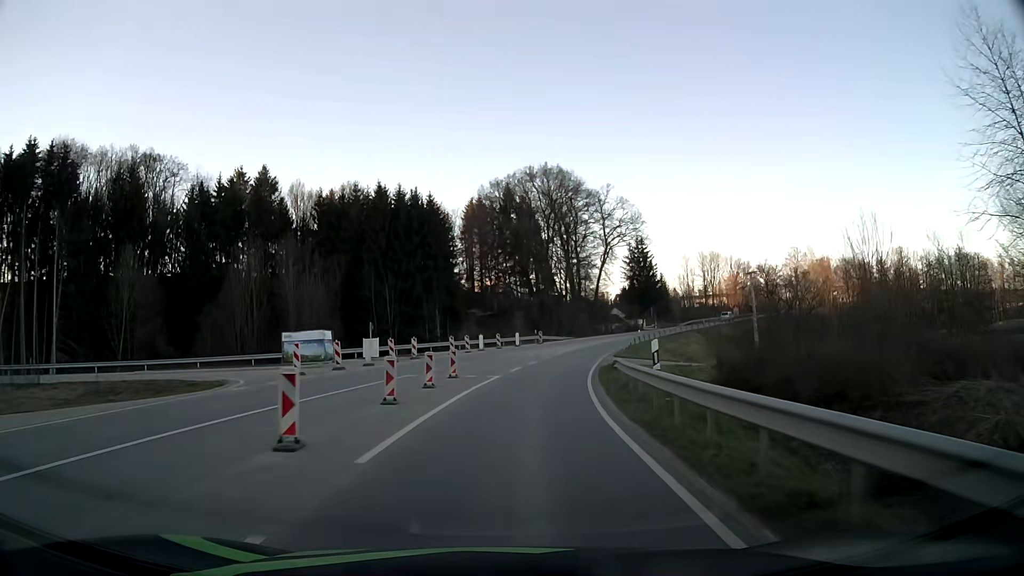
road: secondary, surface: asphalt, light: Day
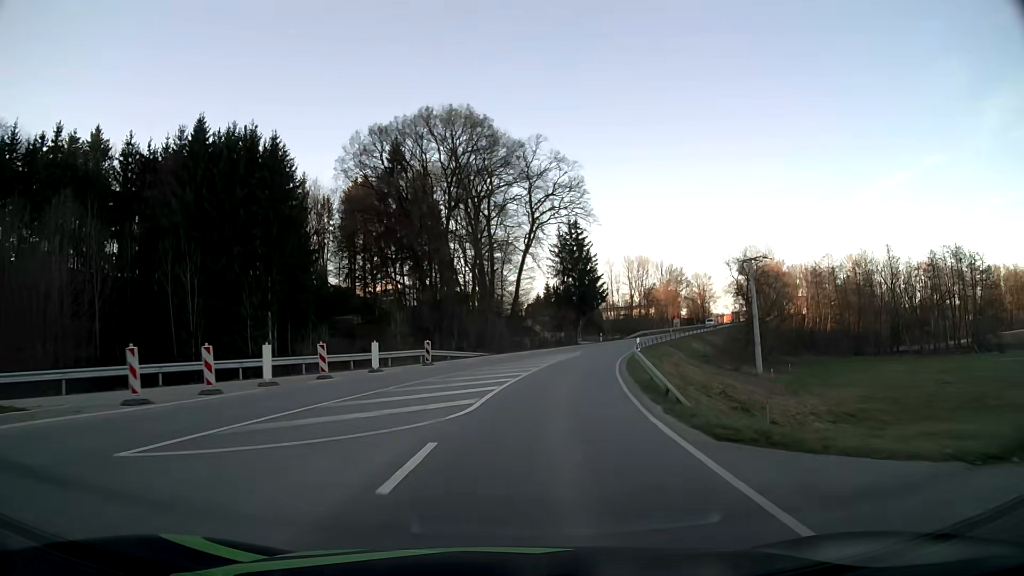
(+2.3, +33.7) m; +8°
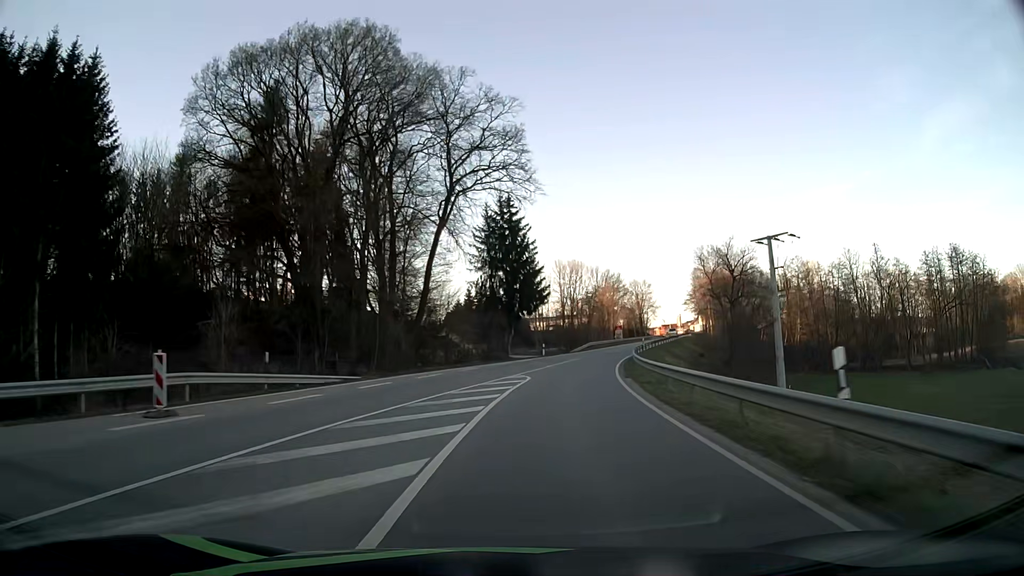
(+1.3, +22.7) m; +6°
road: tertiary
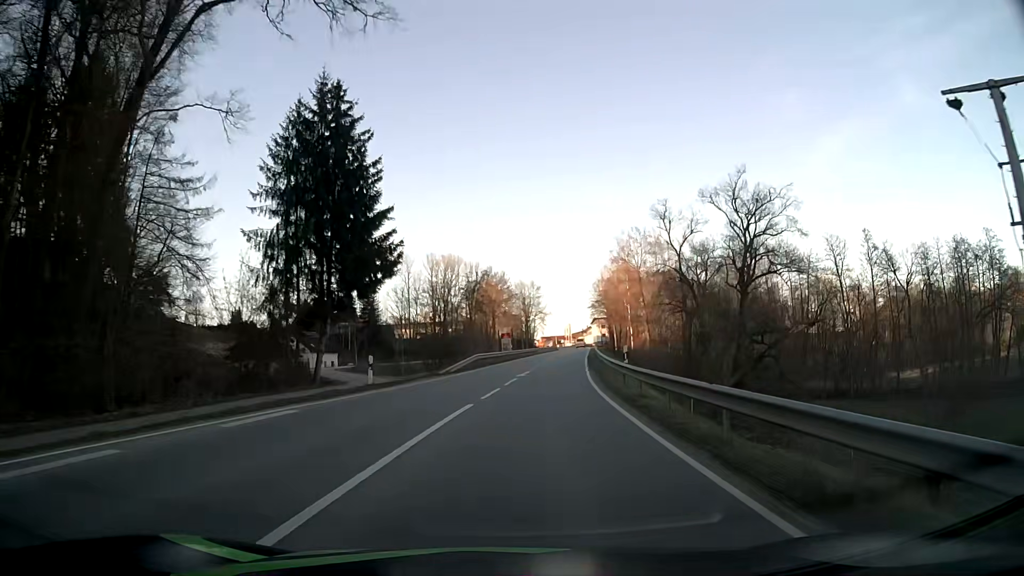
(+3.4, +34.0) m; +11°
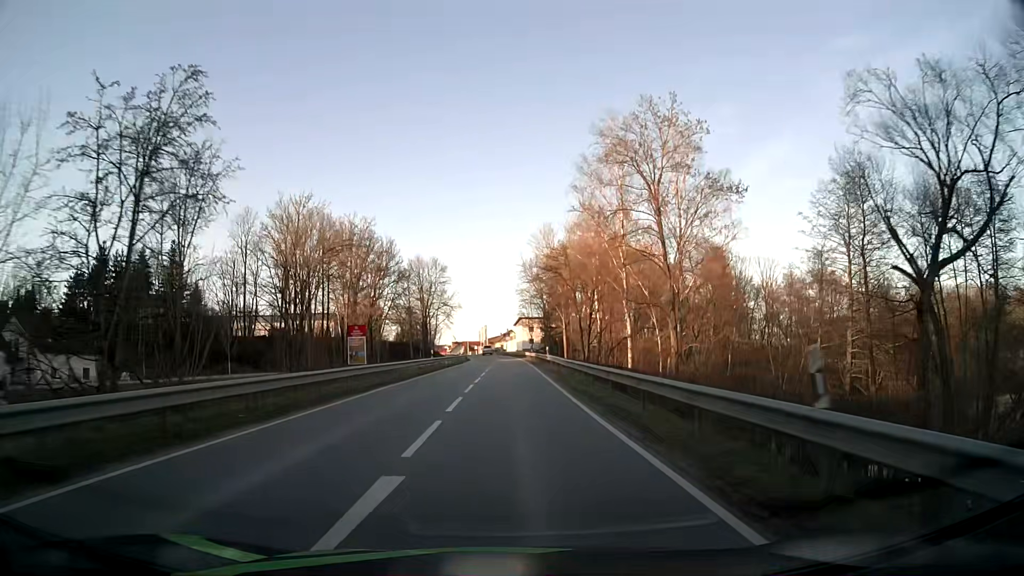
(+5.3, +56.5) m; +8°
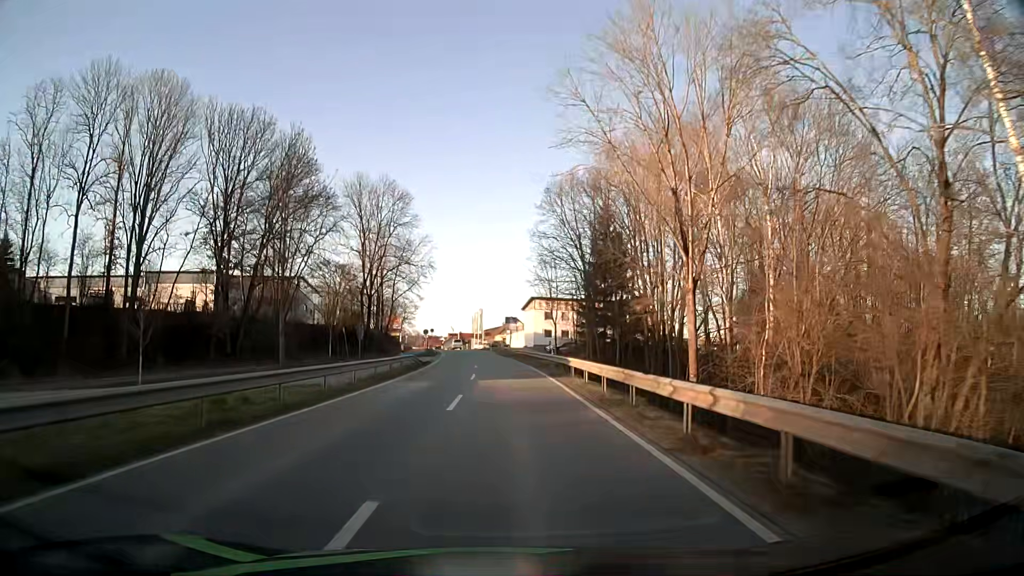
(+0.1, +55.2) m; 0°
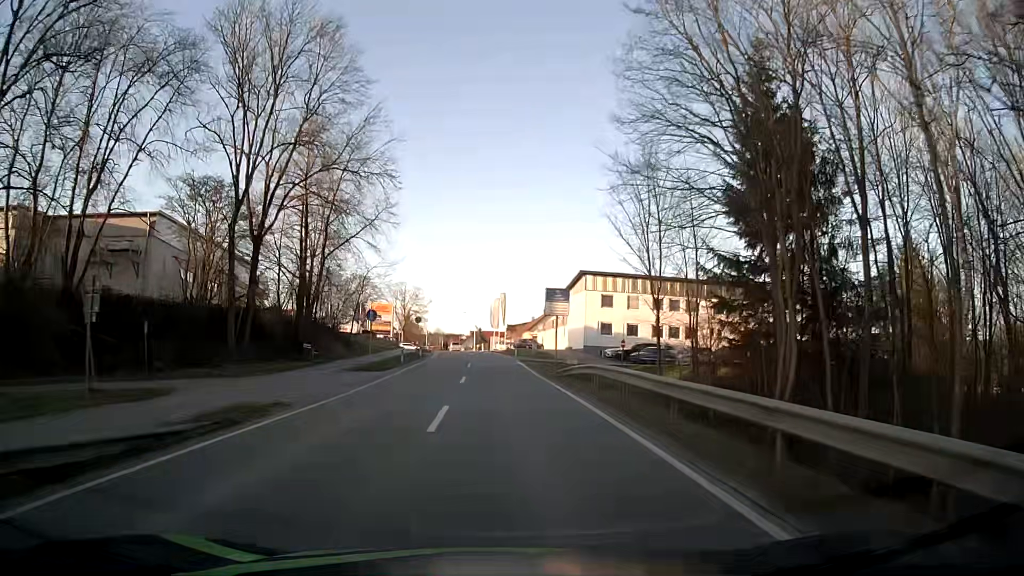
(-0.6, +39.4) m; -2°
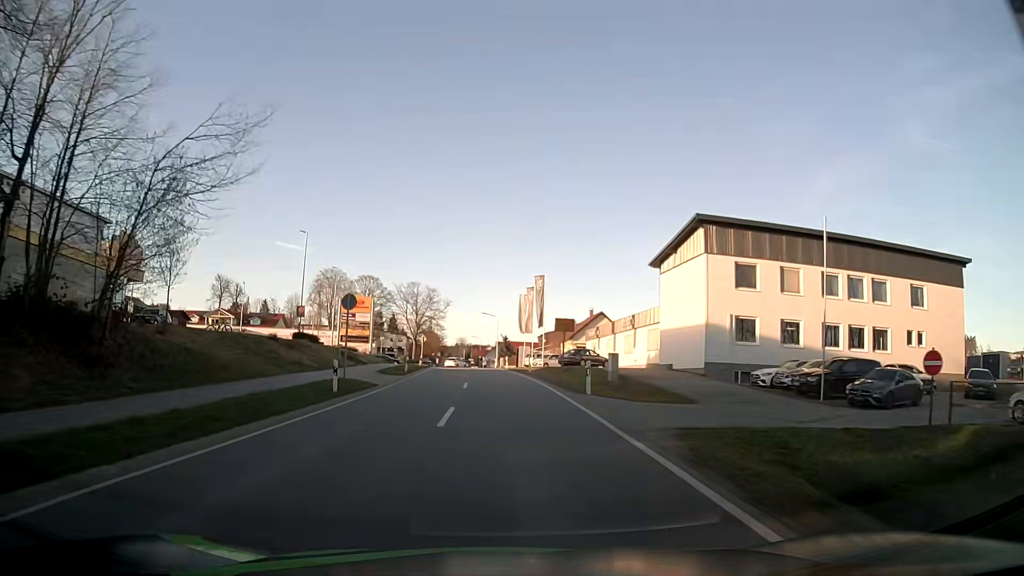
(-0.6, +34.3) m; -2°
(0, +10) (0, +20) (-1, +30) (-1, +40) (-2, +50) (-2, +60) (-3, +70) (-4, +80) (-5, +90) (-6, +100) m
